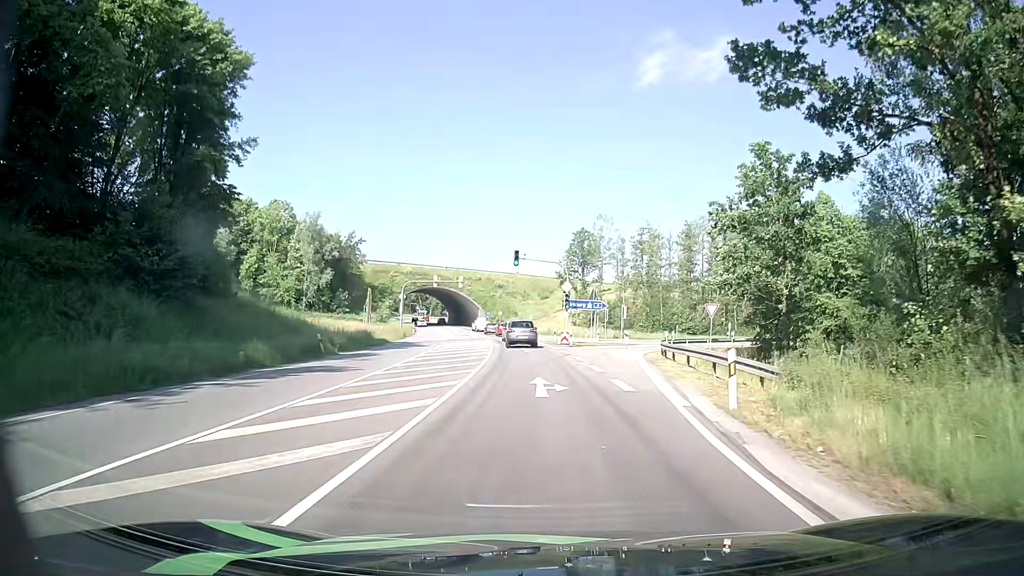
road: primary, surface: asphalt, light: Day
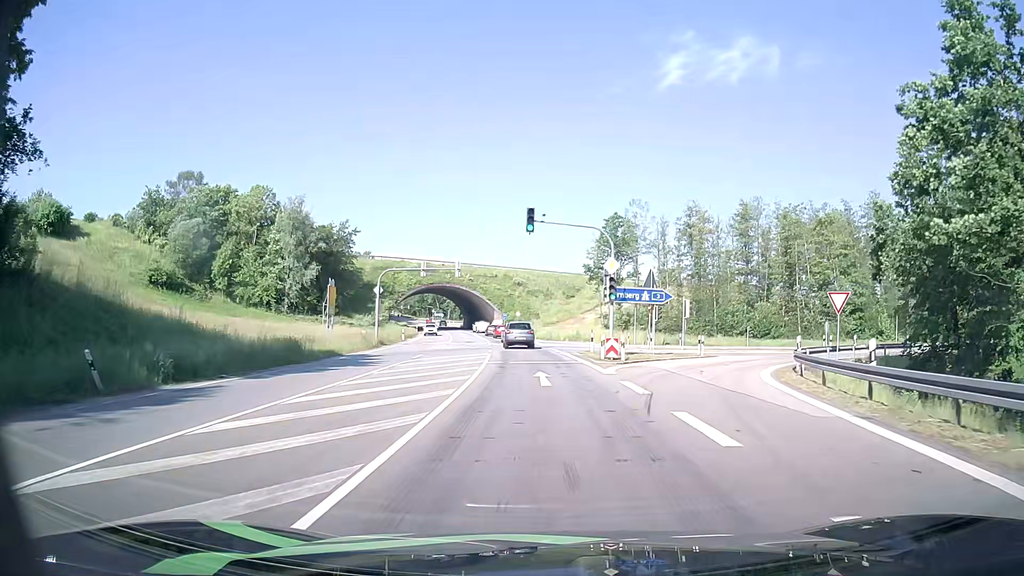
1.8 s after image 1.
(-0.2, +18.9) m; -2°
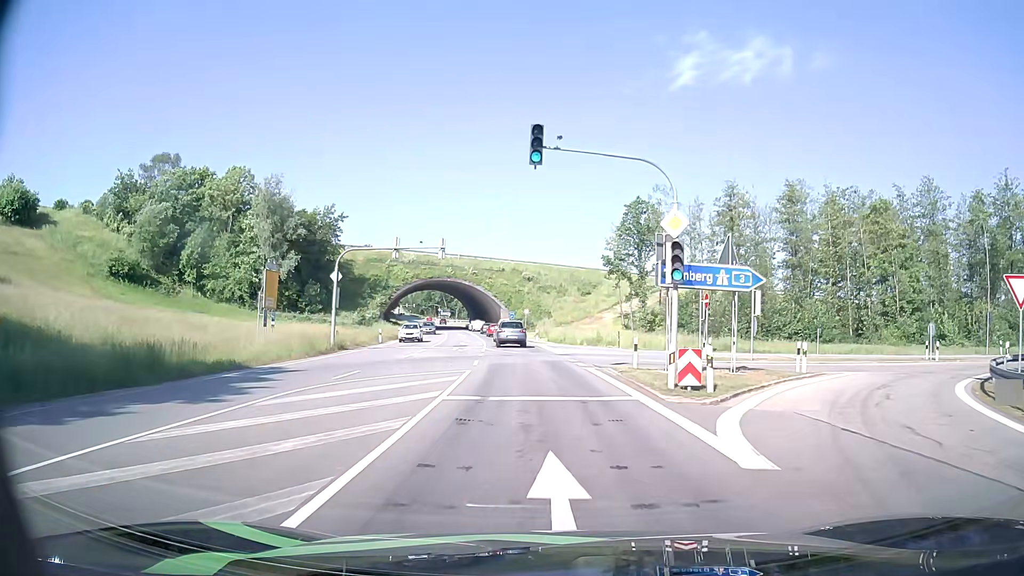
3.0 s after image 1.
(0.0, +13.1) m; -1°
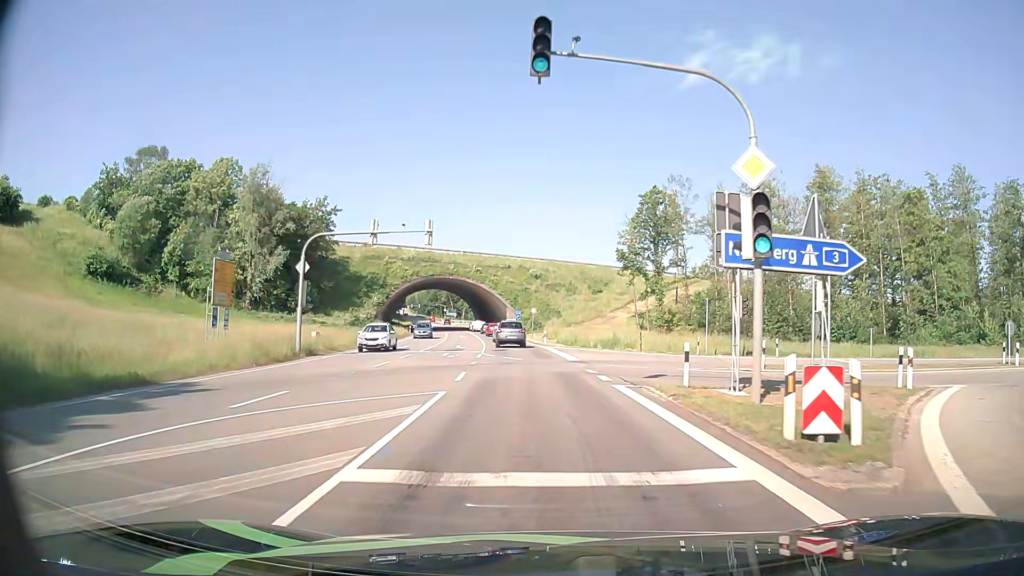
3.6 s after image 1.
(0.0, +6.7) m; -1°
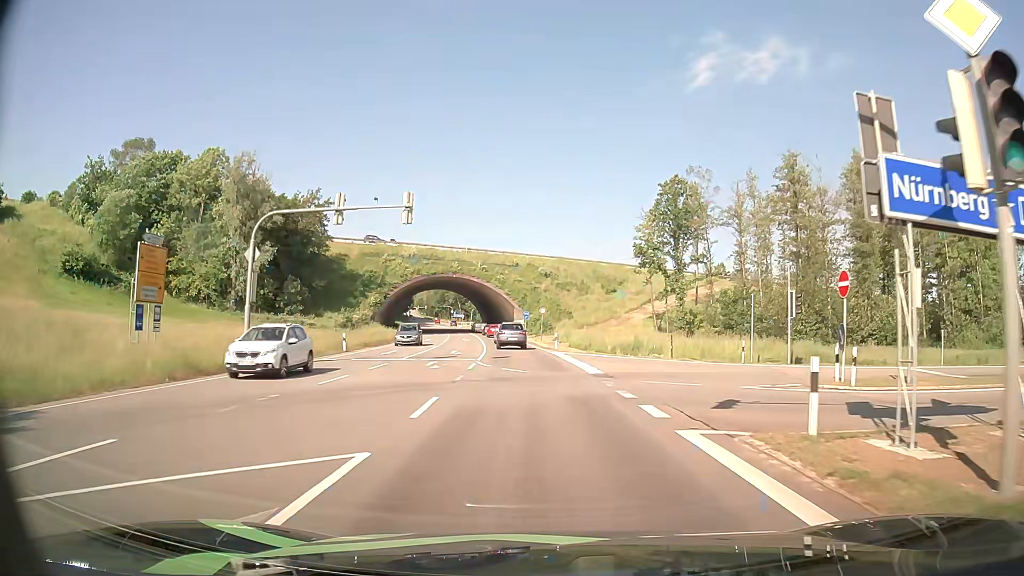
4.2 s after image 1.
(0.0, +6.8) m; -1°
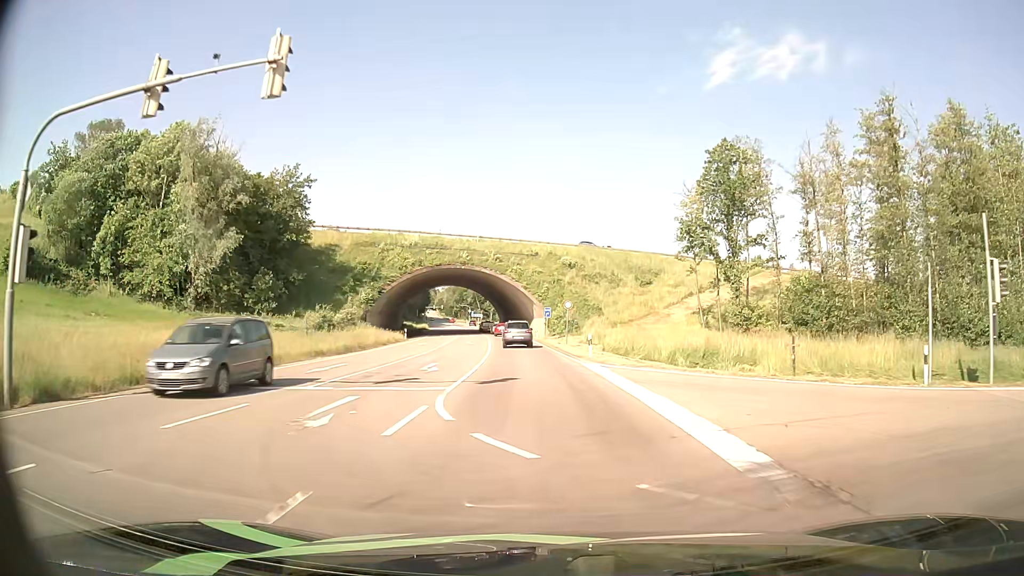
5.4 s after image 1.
(-0.3, +14.0) m; -2°
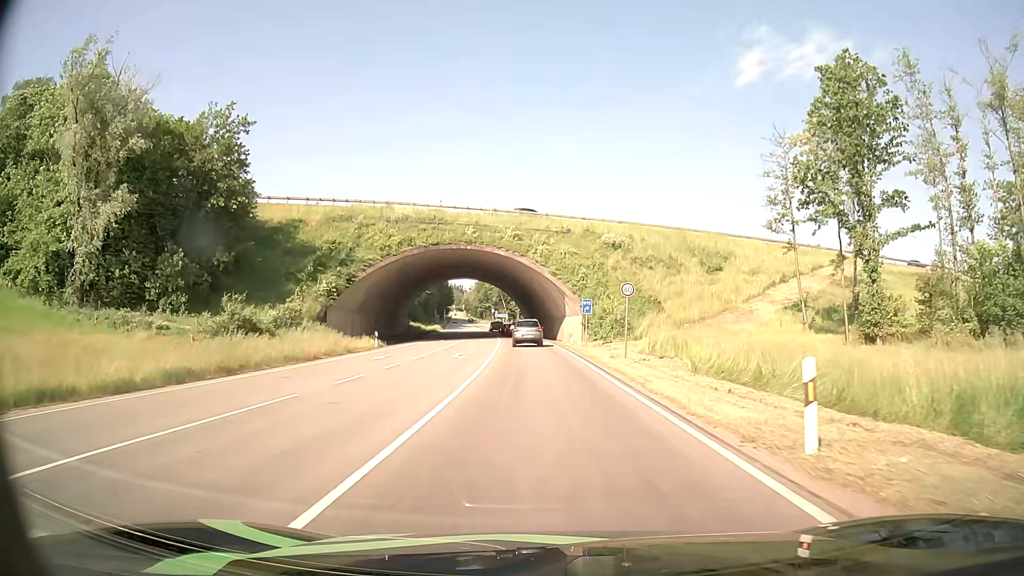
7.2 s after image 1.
(-0.6, +21.7) m; -3°
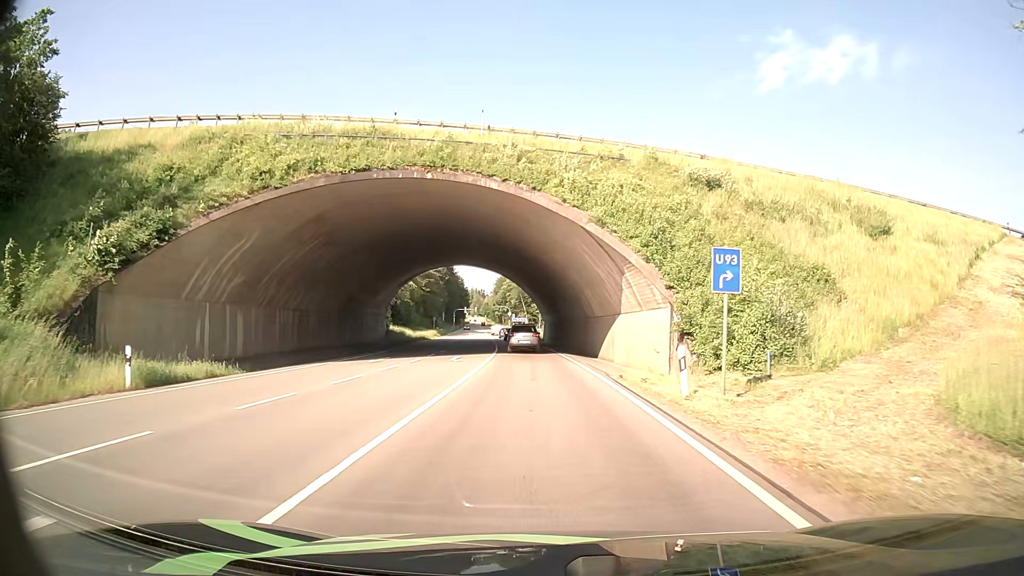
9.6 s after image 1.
(-0.6, +29.9) m; -2°
